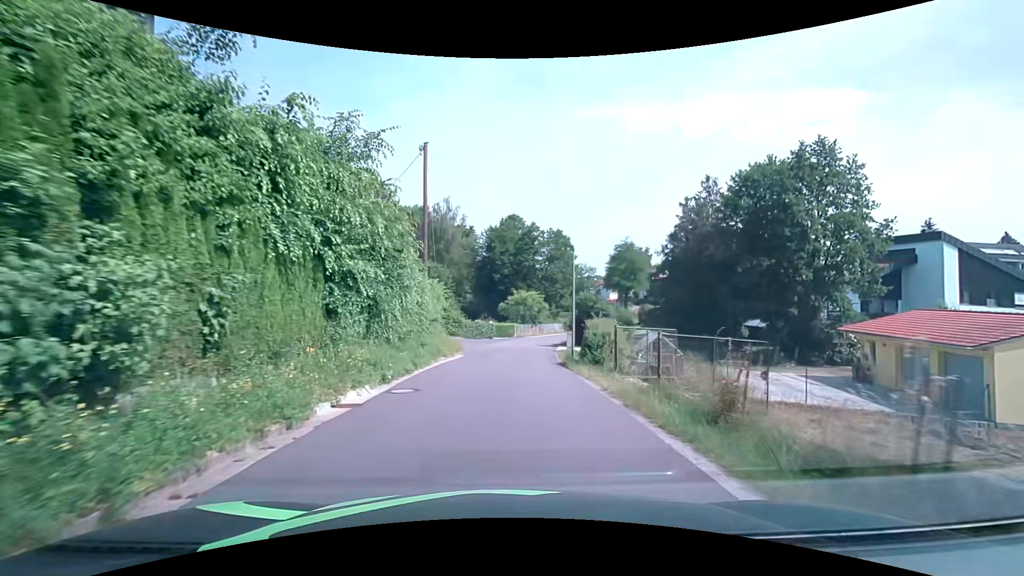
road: residential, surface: asphalt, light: Day
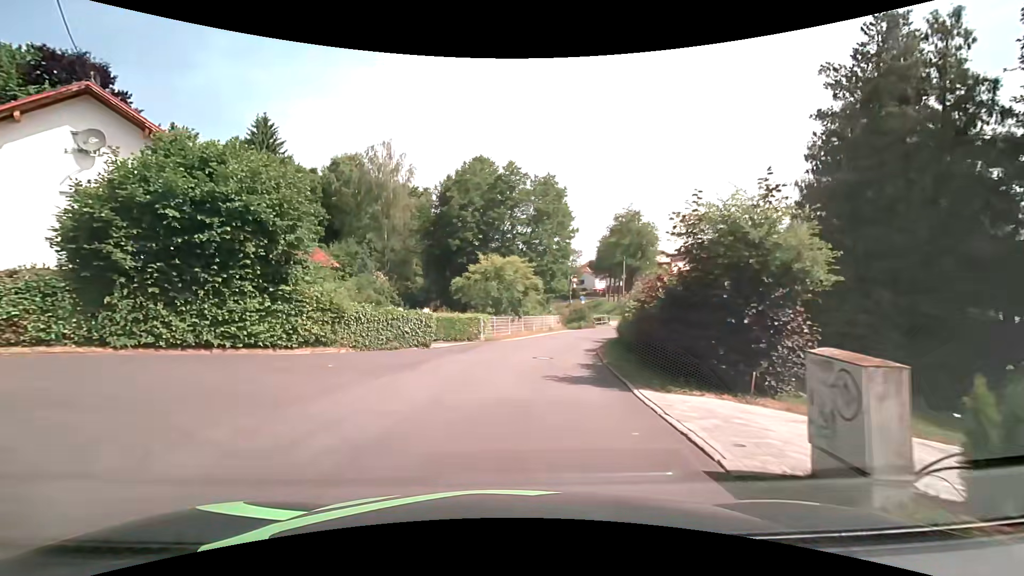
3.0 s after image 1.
(+0.8, +25.9) m; +4°
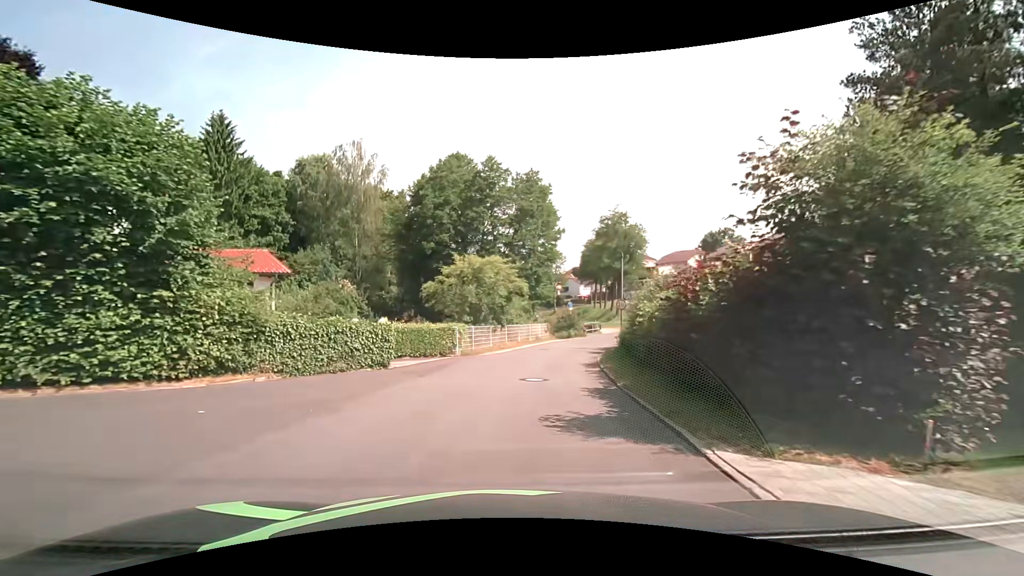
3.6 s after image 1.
(+0.1, +4.3) m; +2°
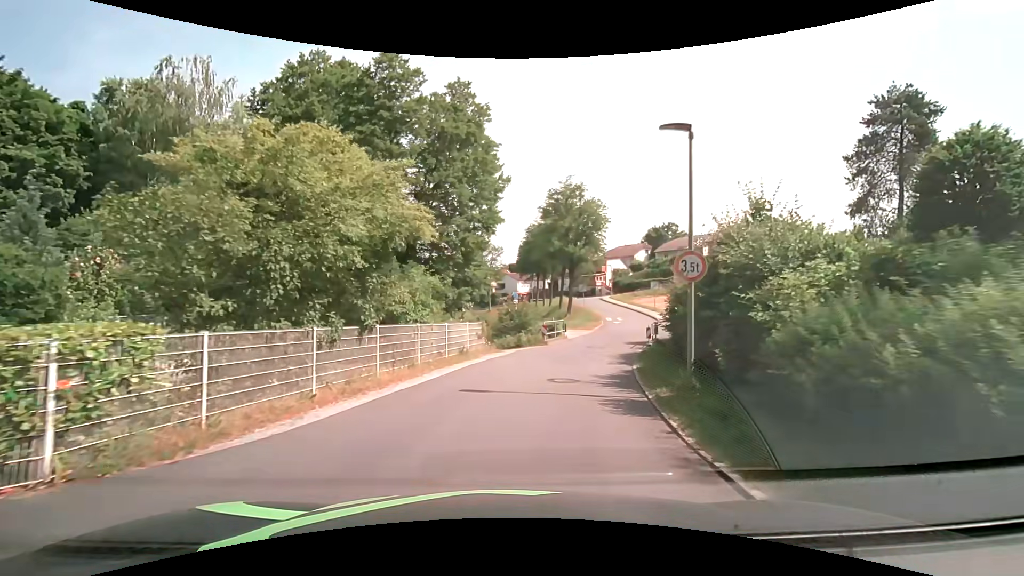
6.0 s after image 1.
(+0.8, +17.1) m; +7°
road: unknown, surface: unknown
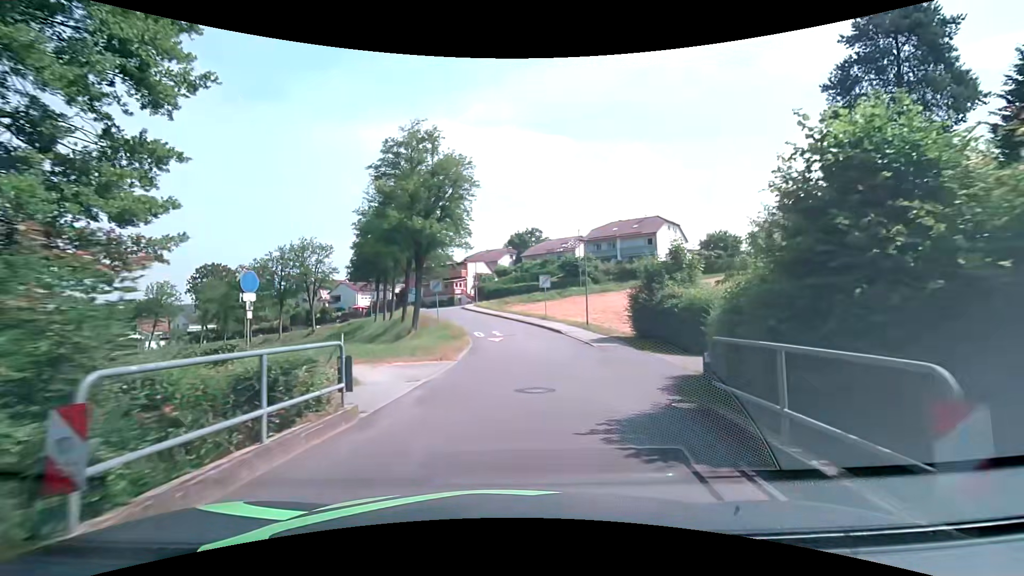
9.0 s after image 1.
(+3.1, +21.3) m; +17°
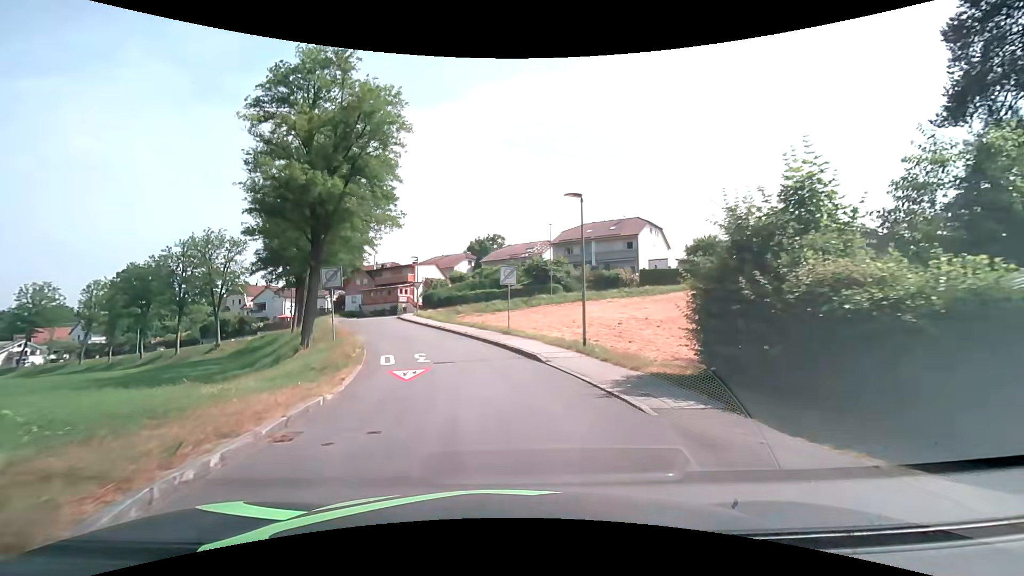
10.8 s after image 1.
(+0.7, +13.1) m; +4°
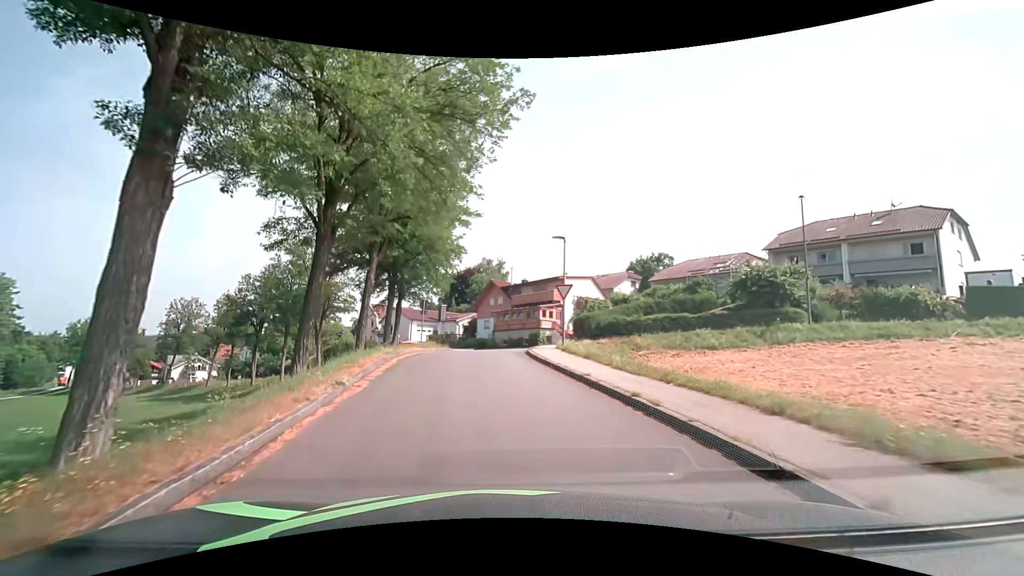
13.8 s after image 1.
(-3.1, +21.1) m; -17°
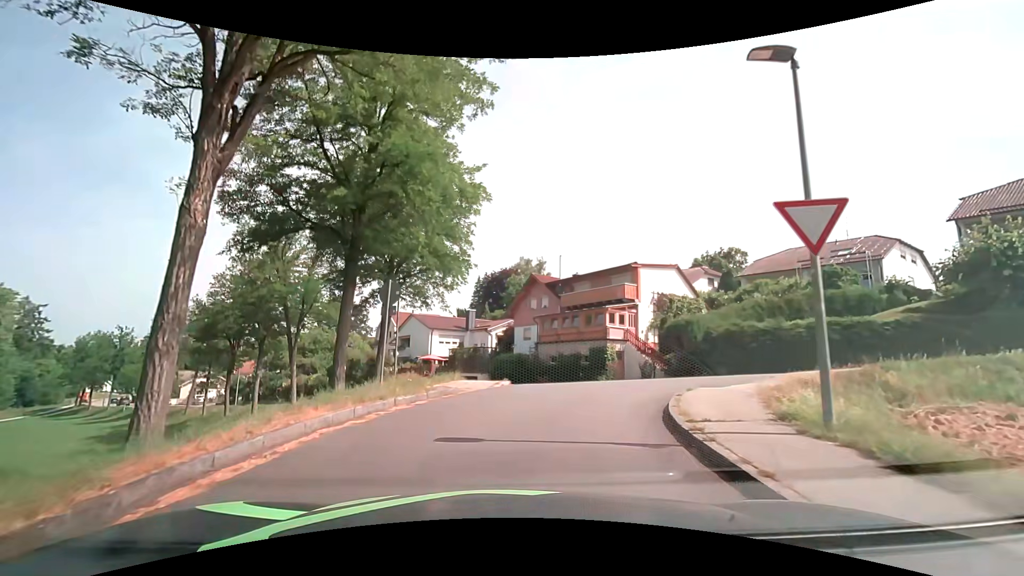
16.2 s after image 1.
(-0.6, +15.7) m; -5°
